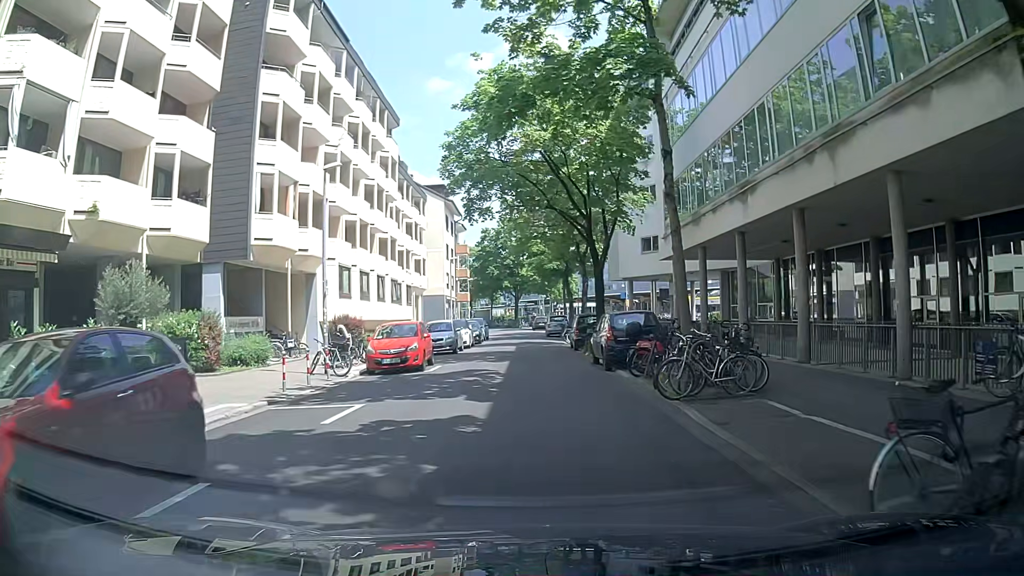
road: residential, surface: asphalt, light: Day
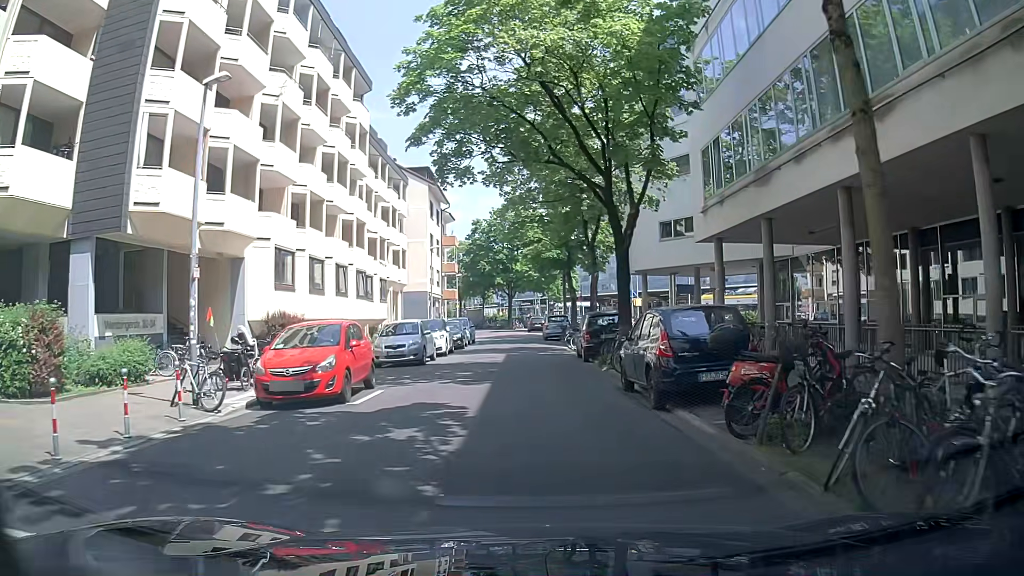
(-0.3, +7.8) m; -2°
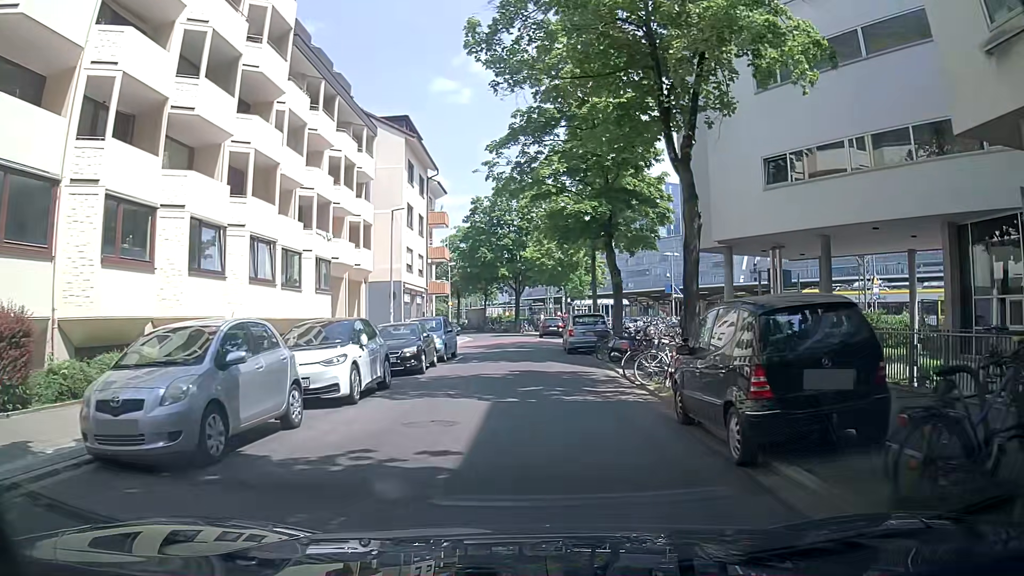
(+0.1, +15.6) m; +1°
